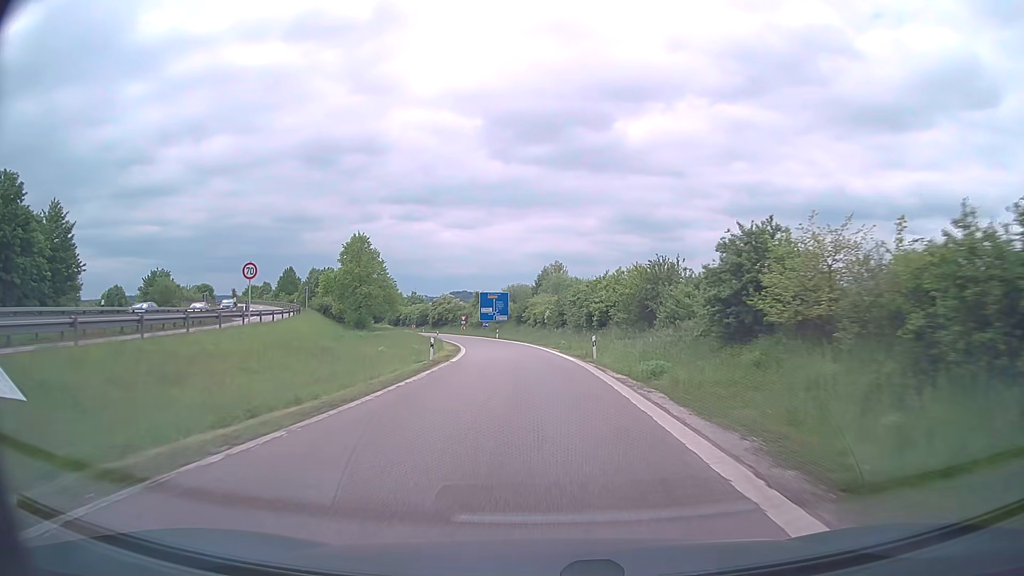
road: trunk_link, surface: asphalt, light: Day
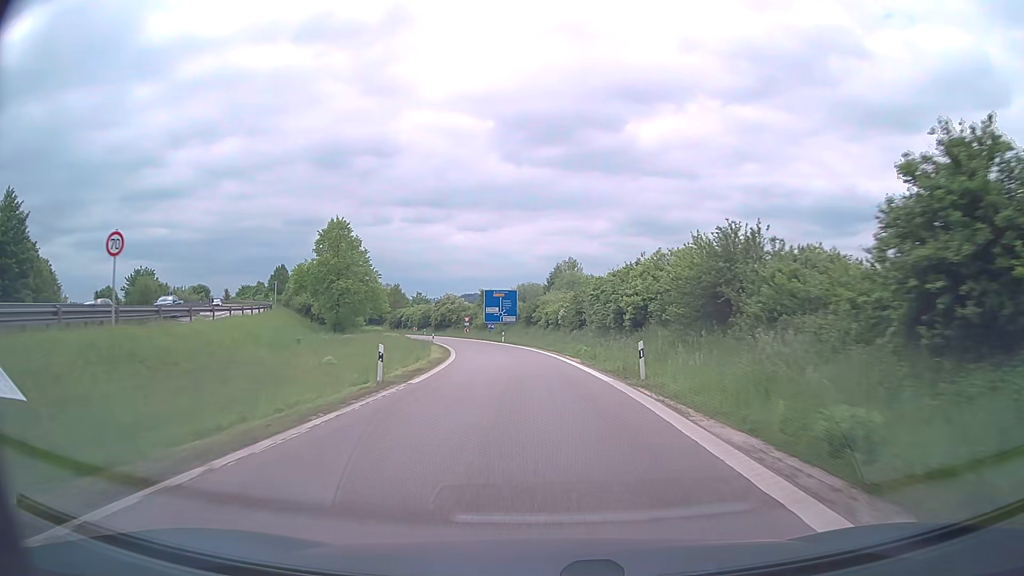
(-0.1, +11.1) m; -1°
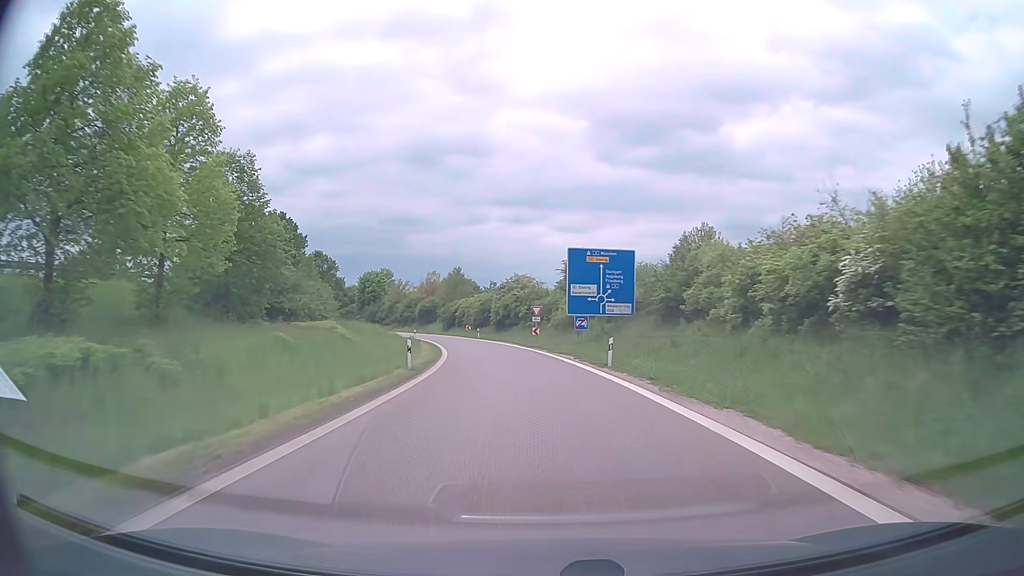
(-2.7, +43.3) m; -8°
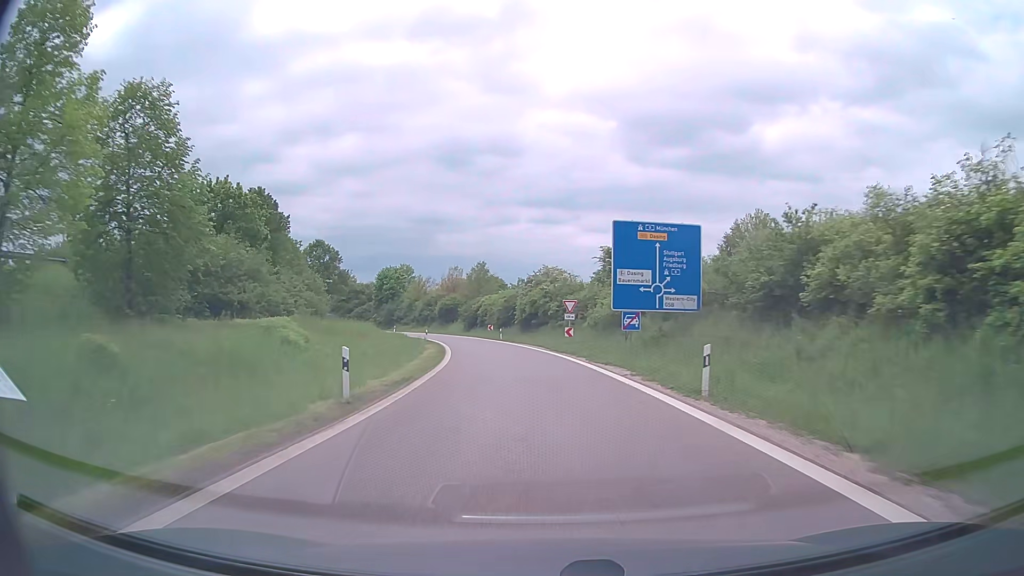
(-0.2, +10.4) m; -3°
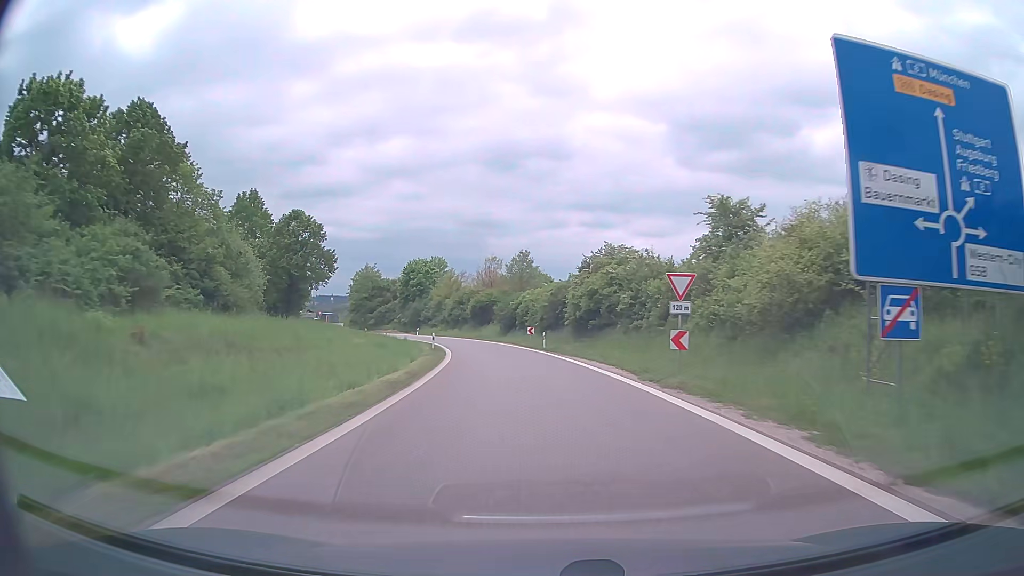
(-0.8, +20.4) m; -4°
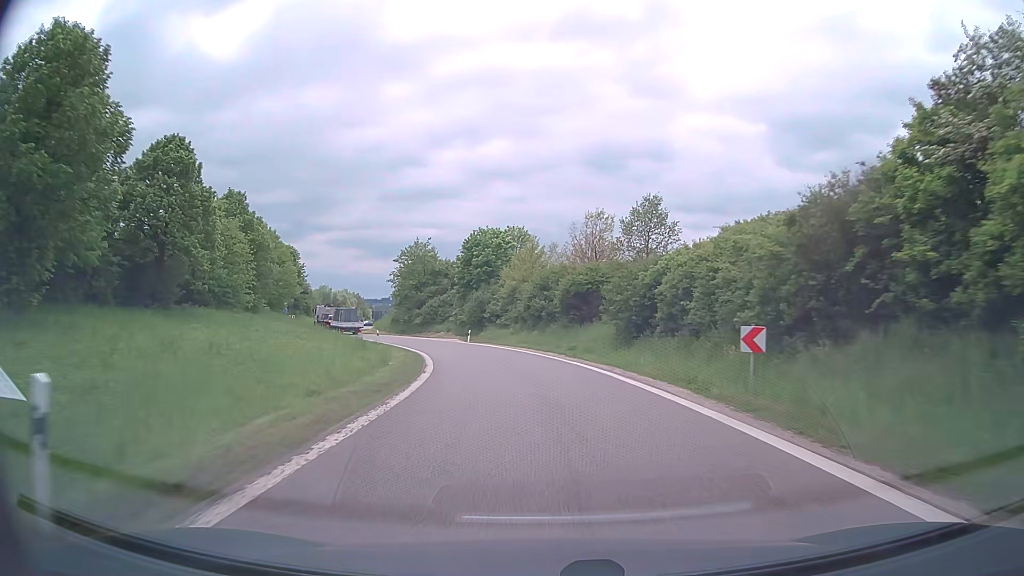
(-2.8, +38.7) m; -9°
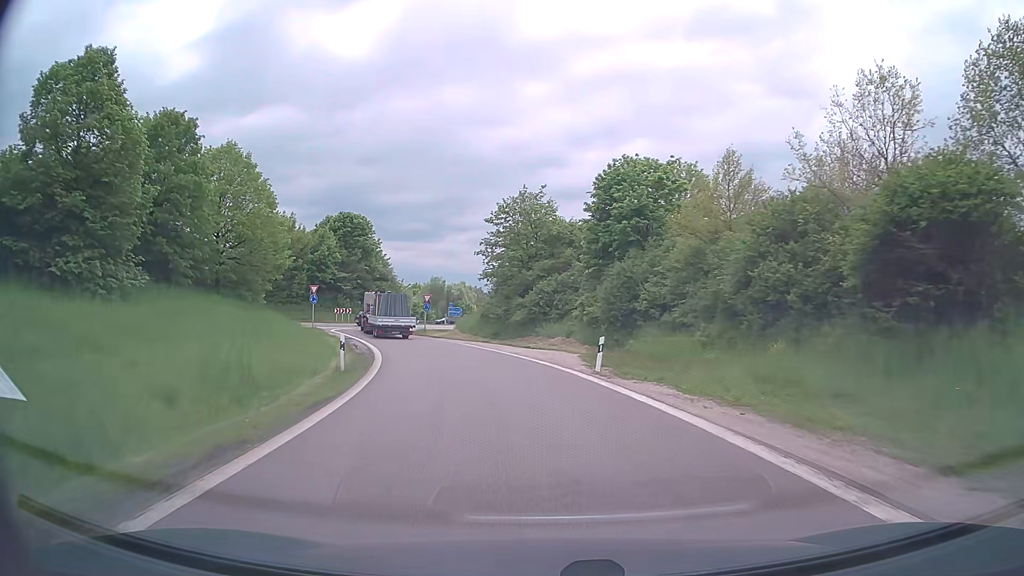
(-3.0, +33.7) m; -12°
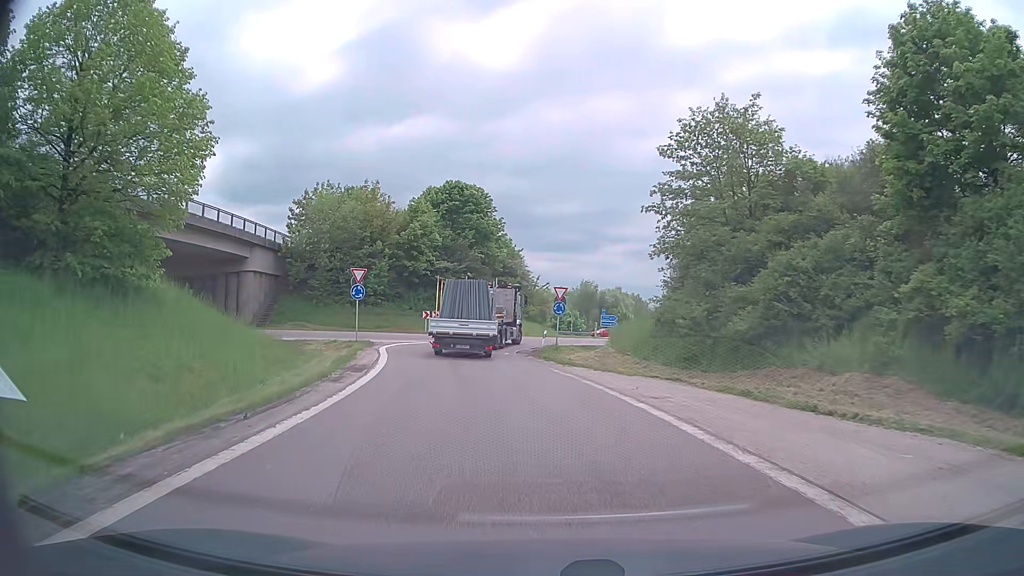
(-2.7, +24.5) m; -13°
